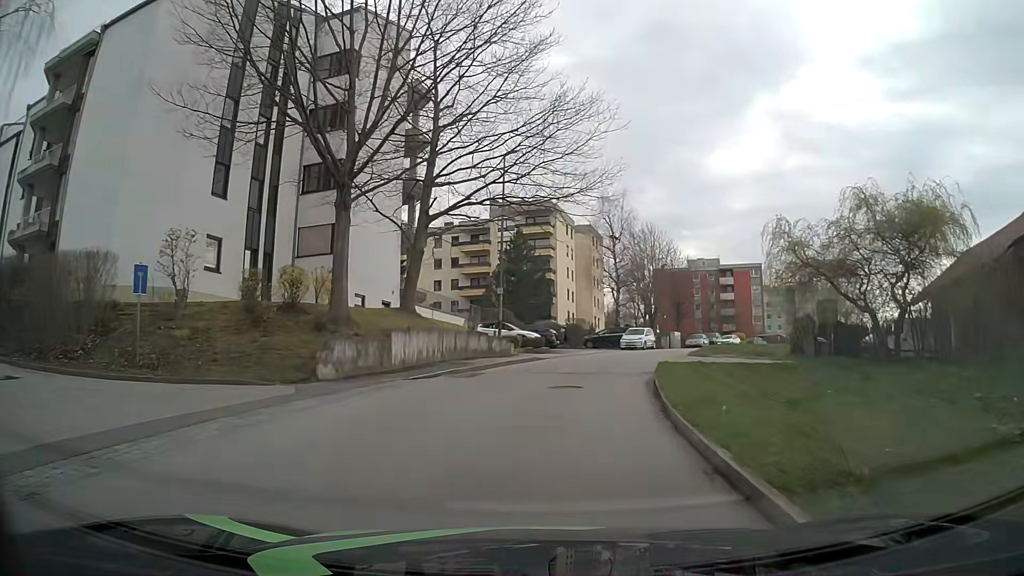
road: unclassified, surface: asphalt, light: Day
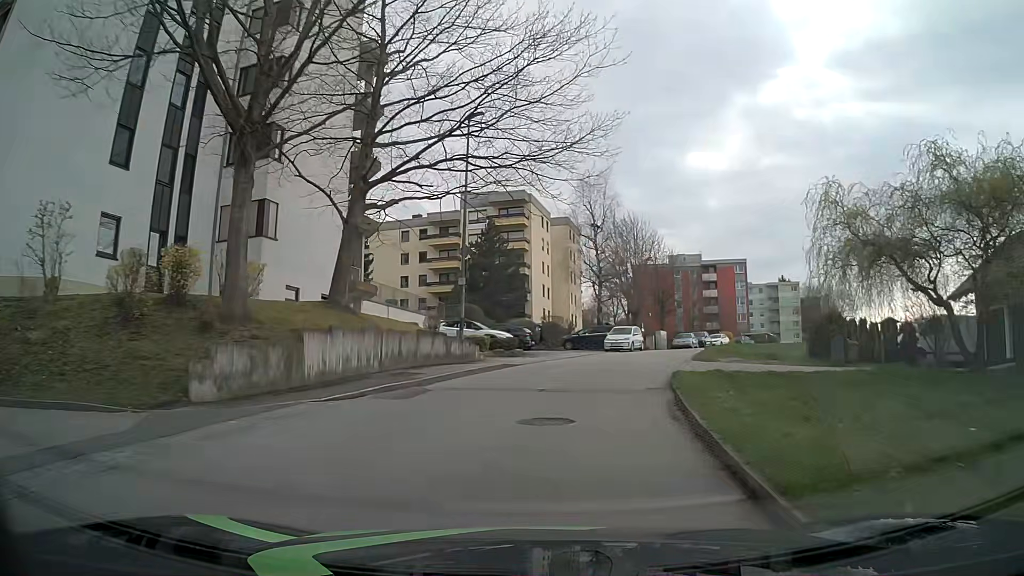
(+0.1, +5.5) m; +2°
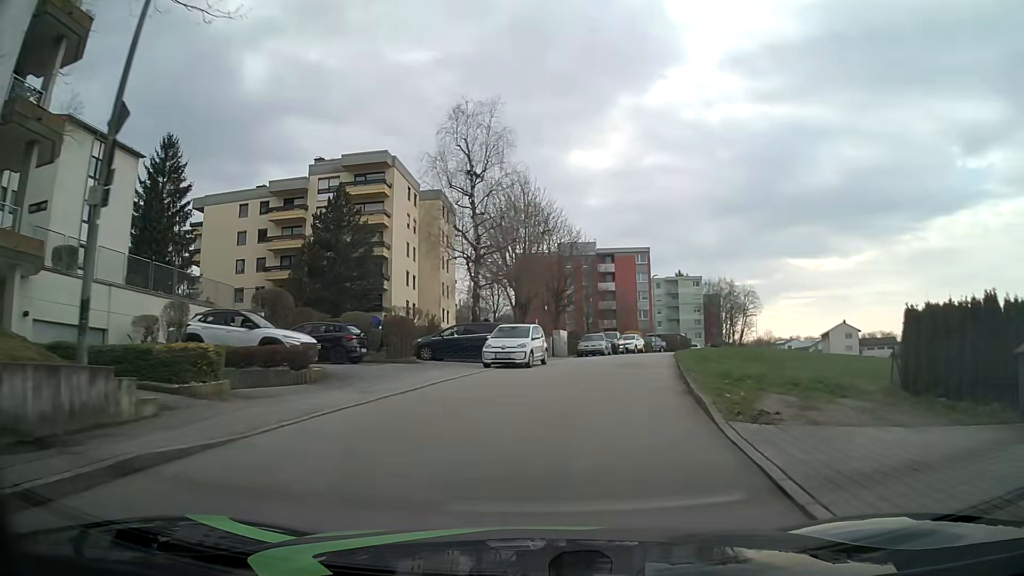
(+1.3, +15.9) m; +10°
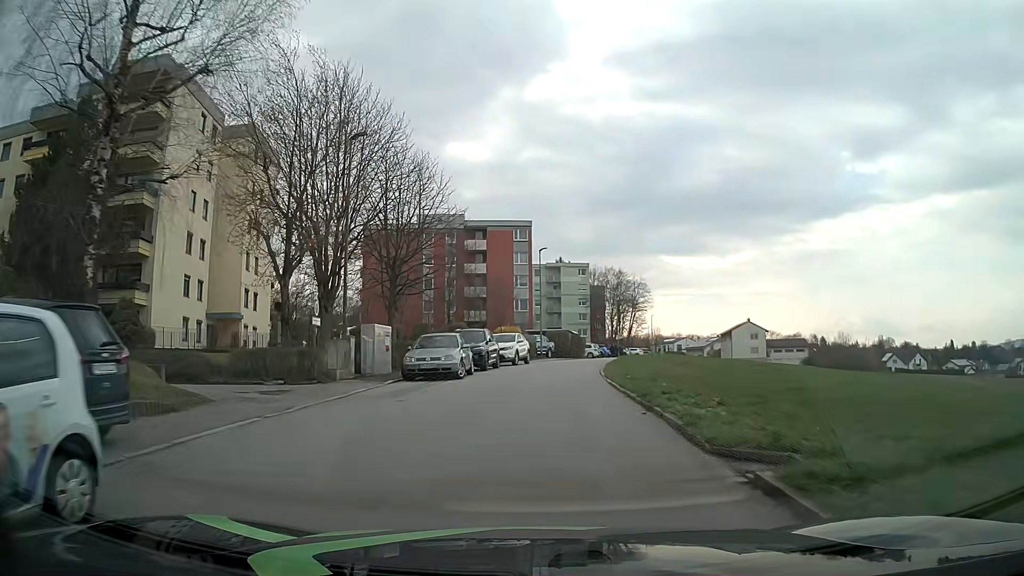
(+2.4, +20.9) m; +11°
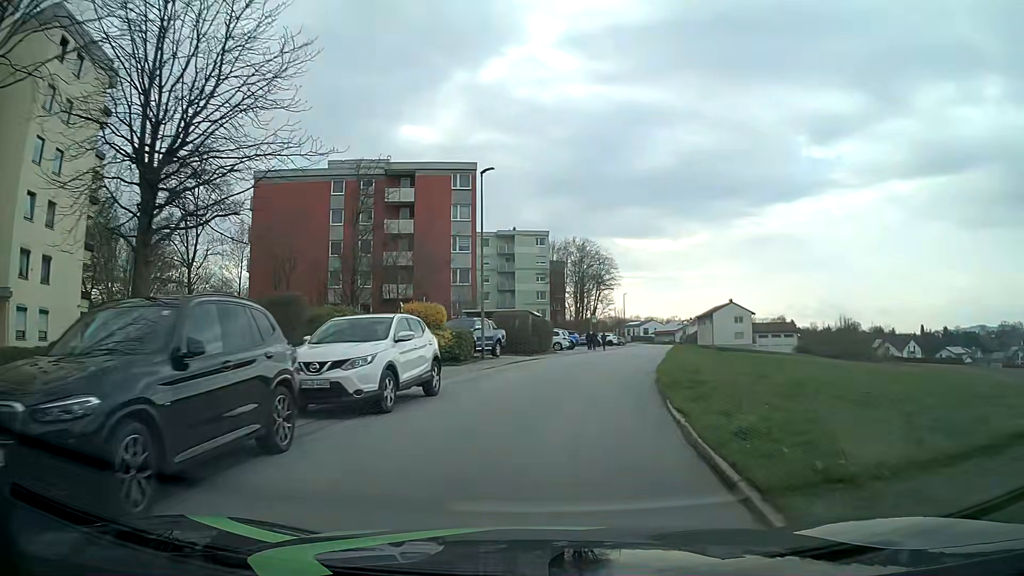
(+0.6, +21.7) m; +4°
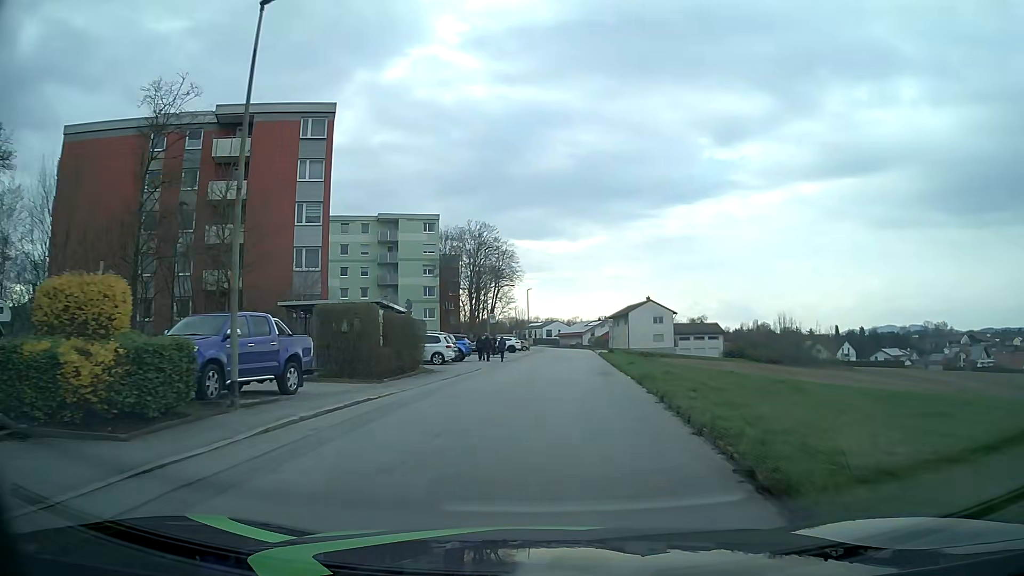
(+1.2, +16.7) m; +8°
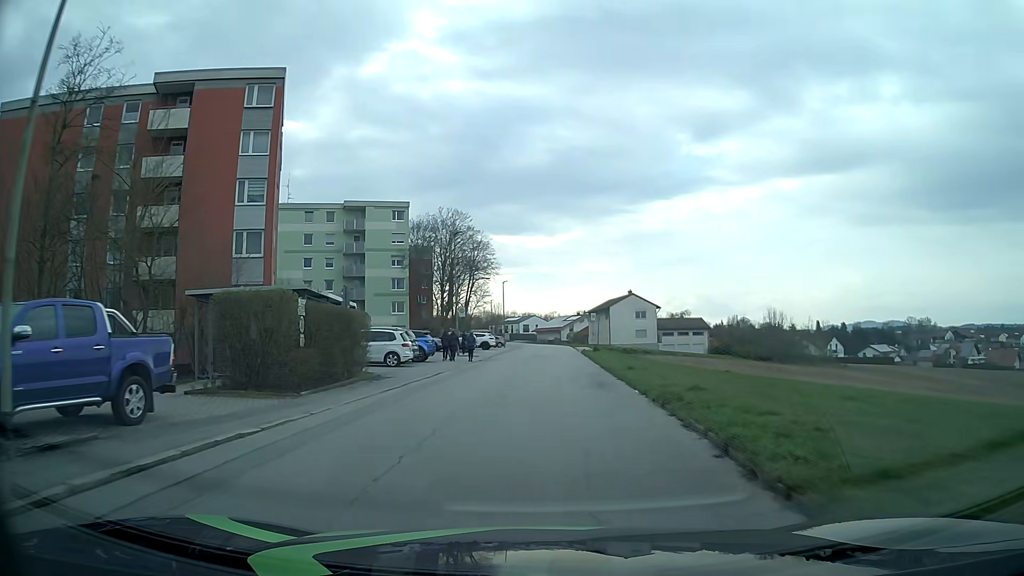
(+0.2, +5.7) m; +3°
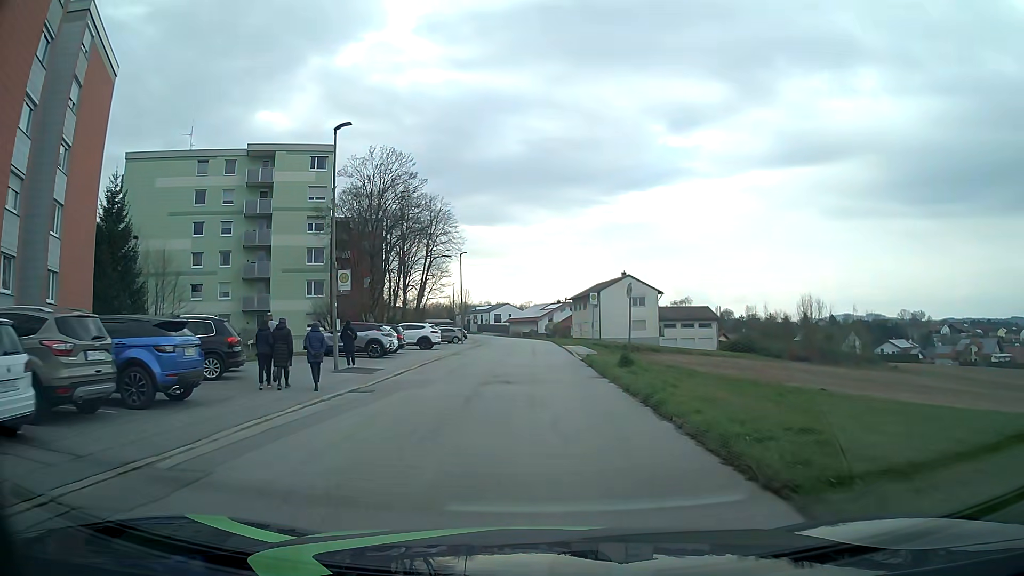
(+0.5, +22.9) m; +2°
(0, +10) (0, +20) (0, +30) (0, +40) (0, +50) (-1, +60) (-1, +70) (-2, +80) (-3, +90) (-5, +100) m
